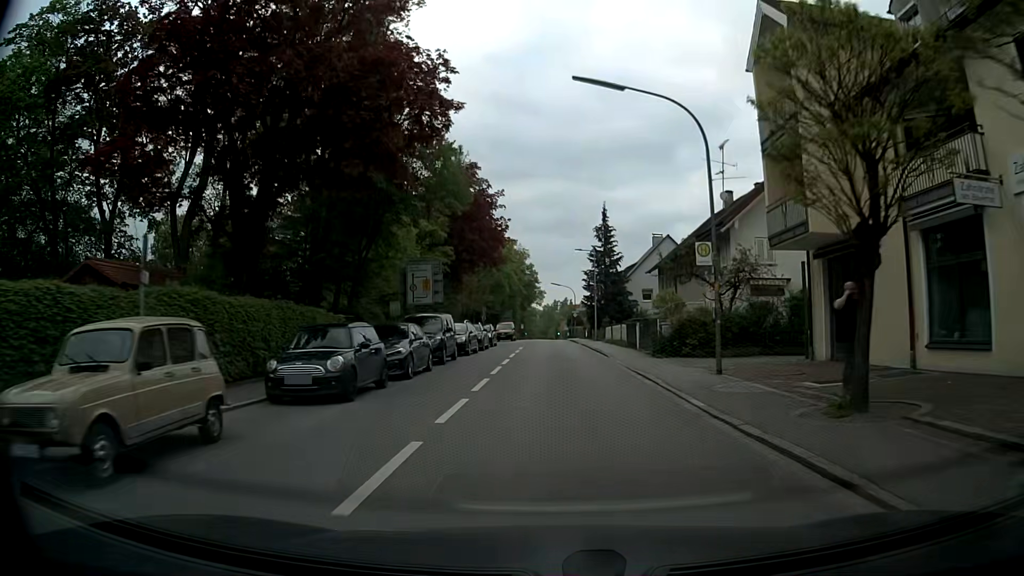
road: secondary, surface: asphalt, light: Day
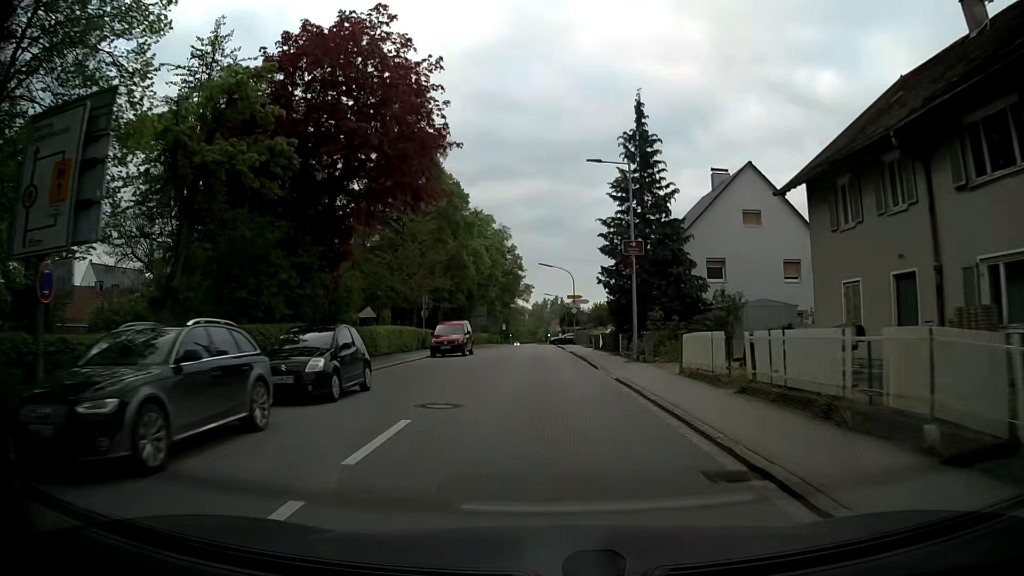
(+0.2, +29.7) m; 0°
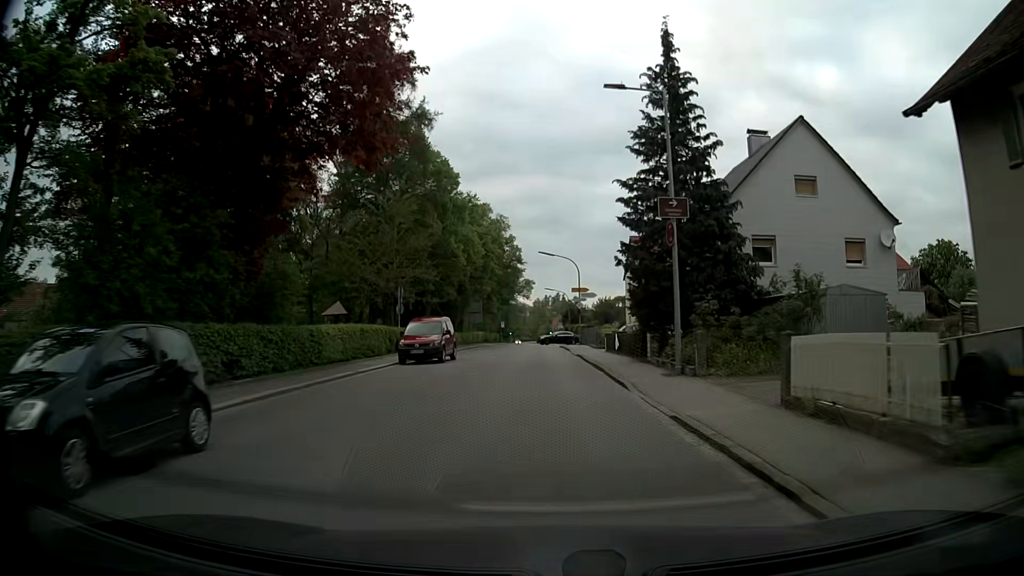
(0.0, +7.6) m; 0°
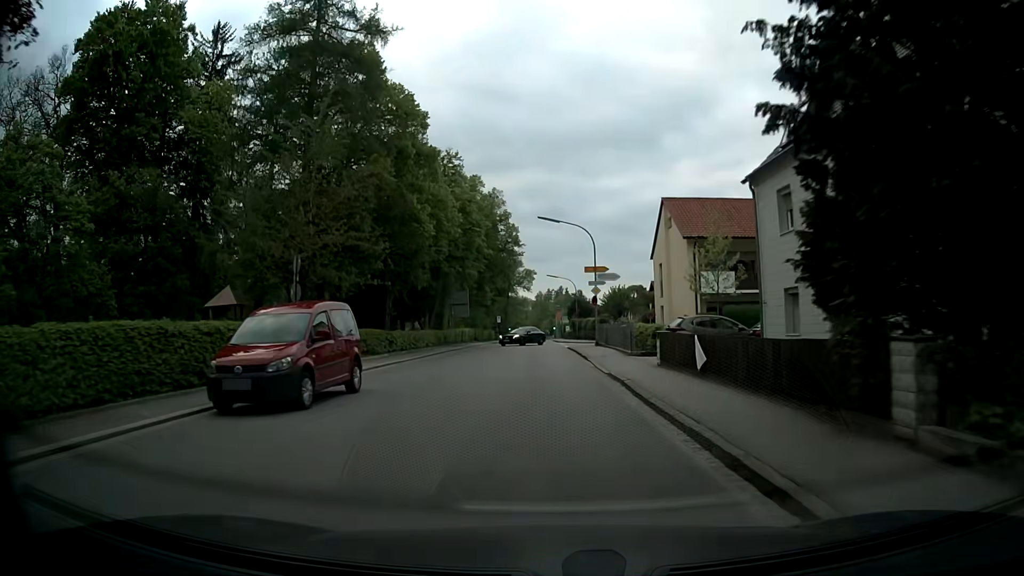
(-0.1, +15.5) m; -1°
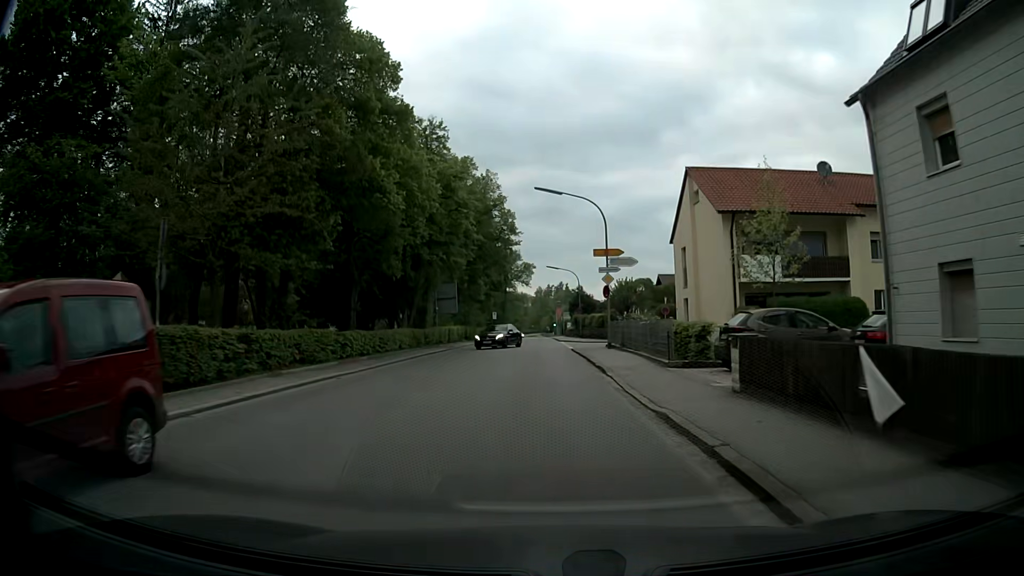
(0.0, +7.8) m; 0°
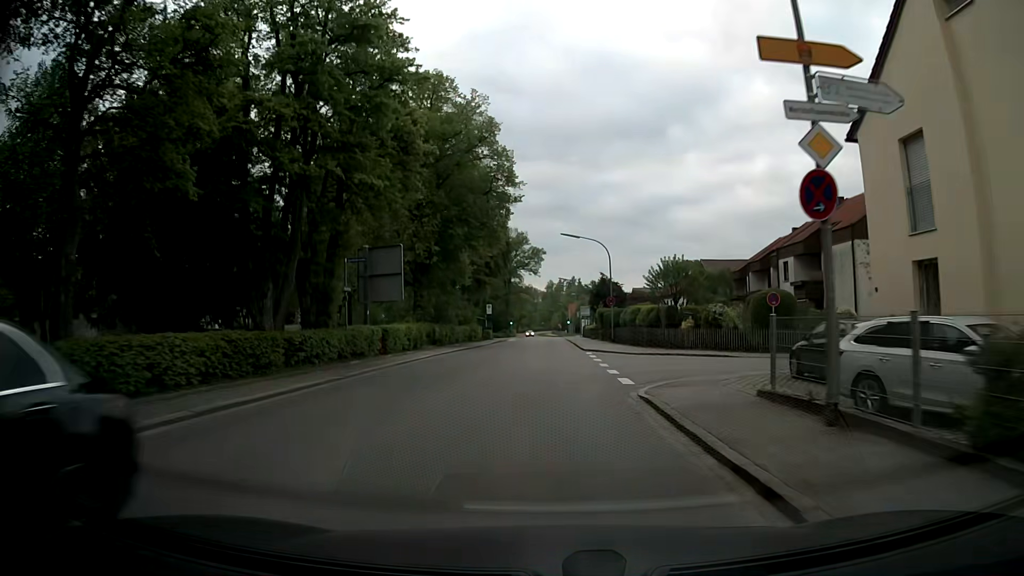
(0.0, +23.6) m; 0°
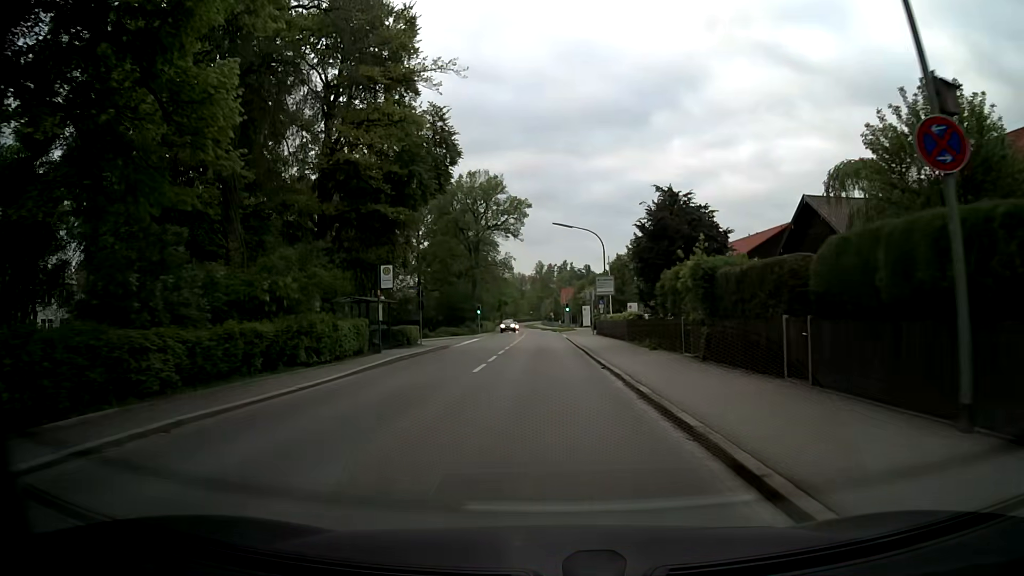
(+0.2, +39.8) m; +1°
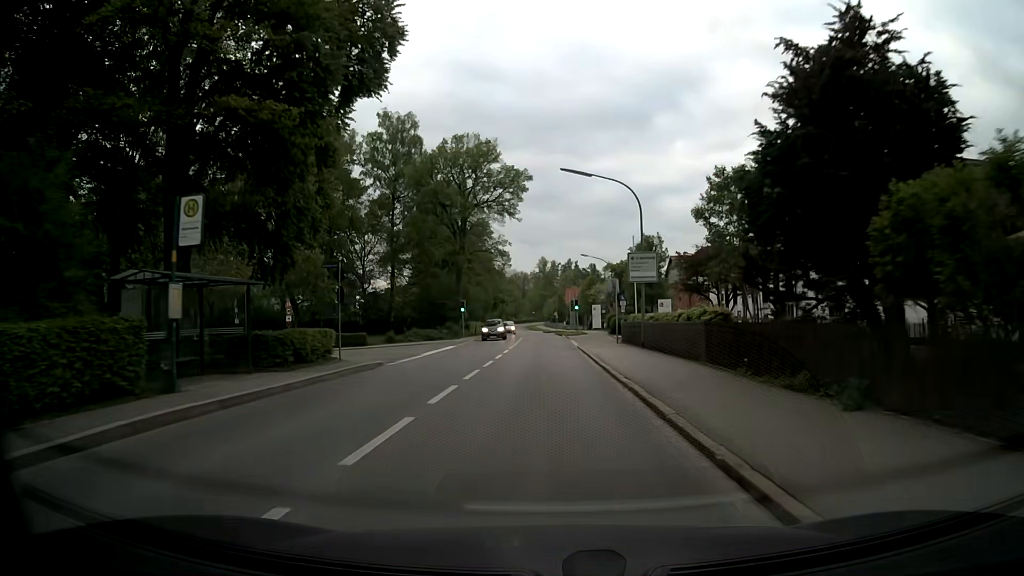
(0.0, +16.0) m; 0°
(0, +10) (0, +20) (0, +30) (0, +40) (0, +50) (-1, +60) (-1, +70) (-1, +80) (-2, +90) (-3, +100) m
